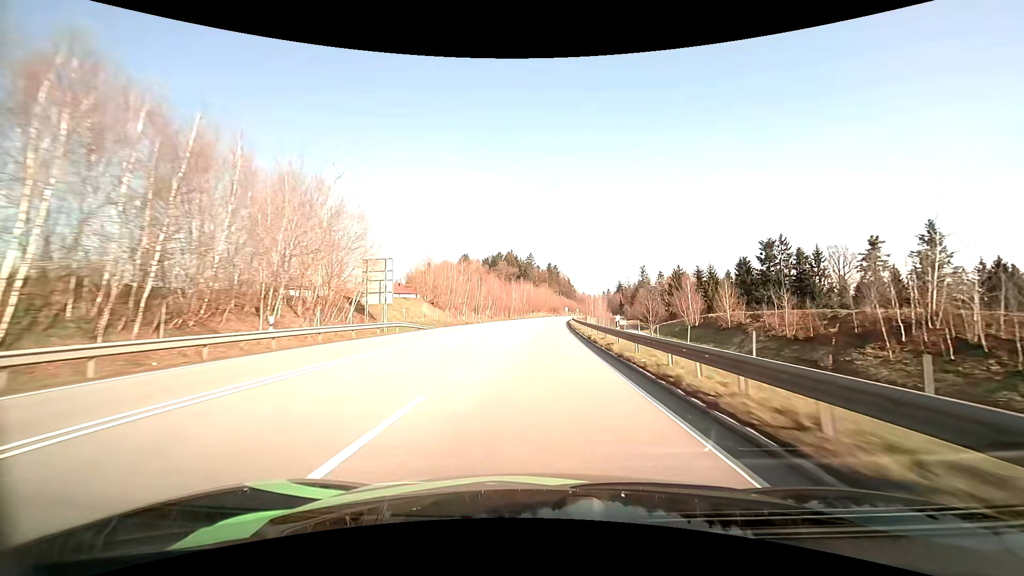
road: primary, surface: asphalt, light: Day
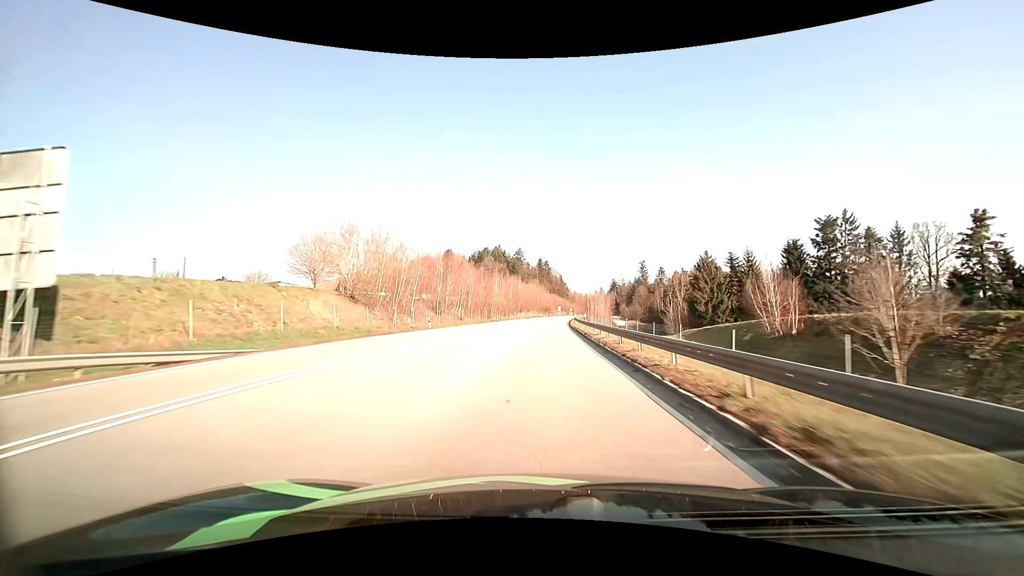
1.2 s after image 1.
(+0.2, +28.3) m; +1°
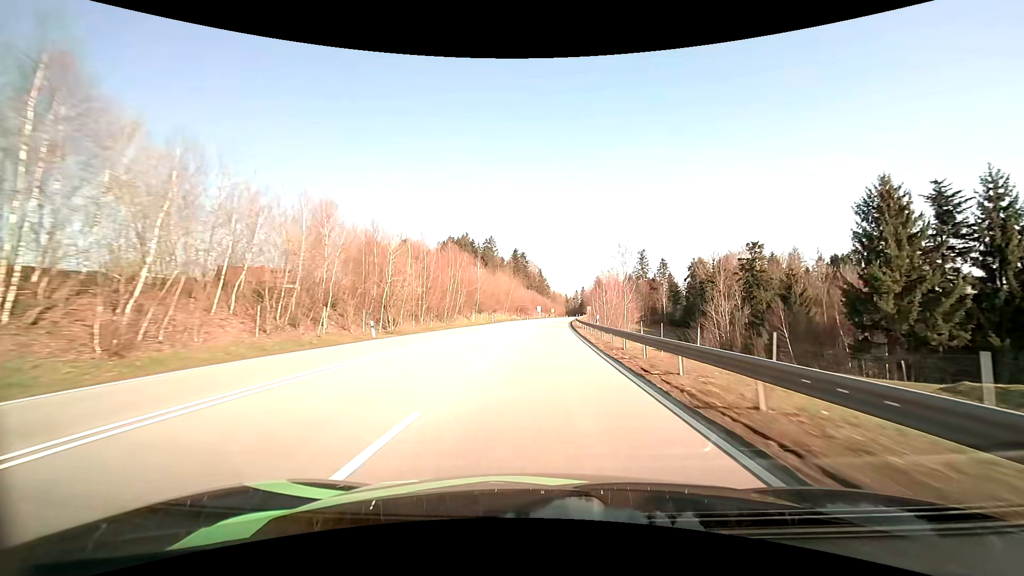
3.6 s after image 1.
(+1.2, +56.7) m; +3°
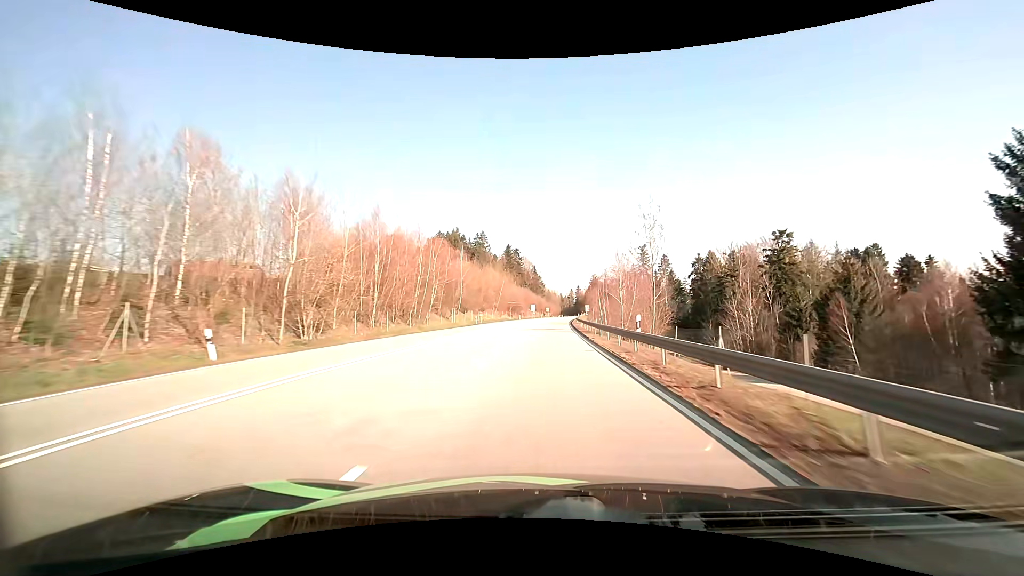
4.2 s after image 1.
(+0.1, +14.3) m; +1°
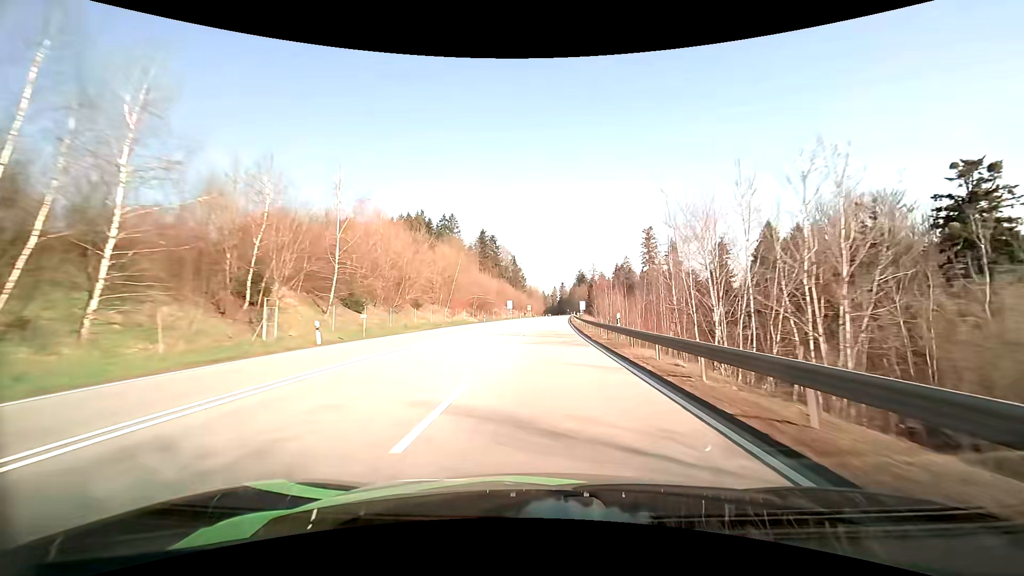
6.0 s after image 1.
(+0.8, +43.1) m; +2°
(0, +10) (0, +20) (0, +30) (0, +40) (+1, +50) (+1, +60) (+1, +70) (+2, +80) (+2, +90) (+3, +100) m
